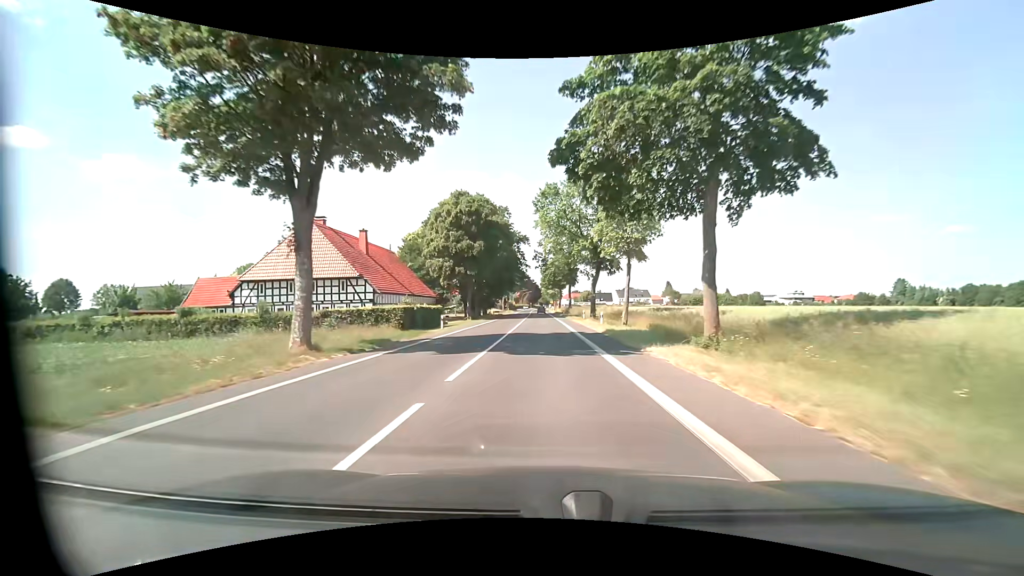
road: tertiary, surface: asphalt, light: Day
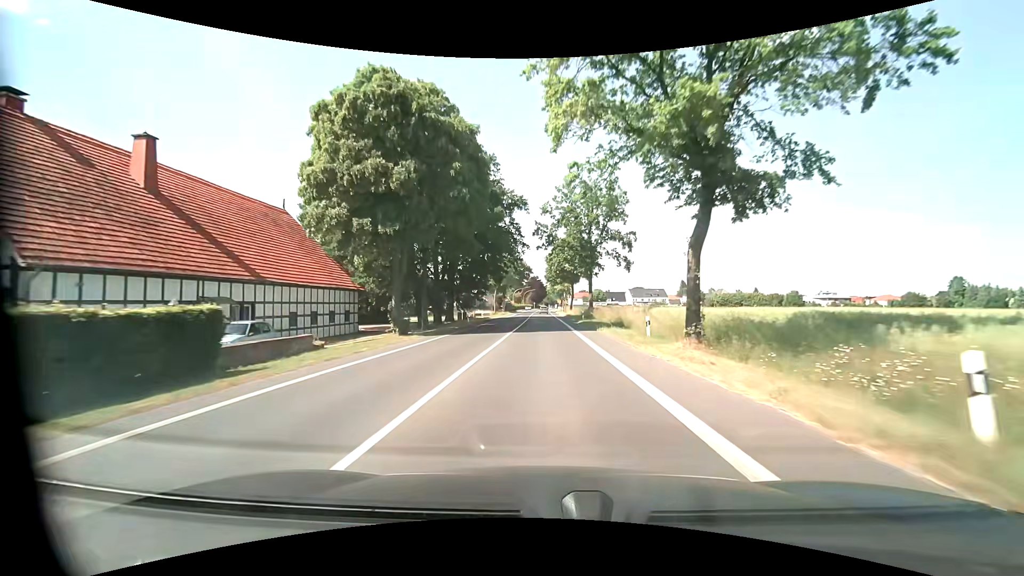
(-0.1, +31.7) m; -1°
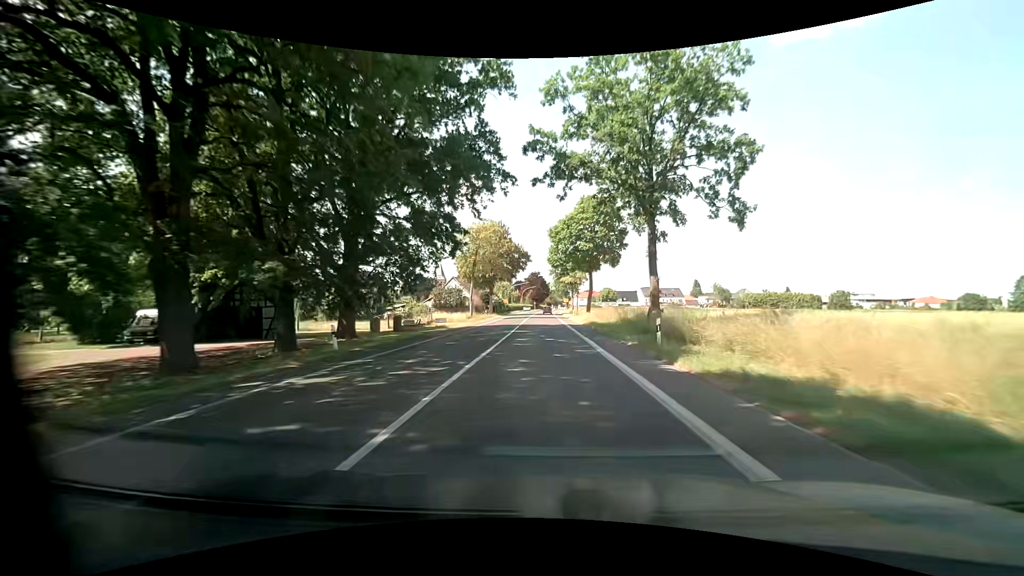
(+0.1, +32.0) m; 0°
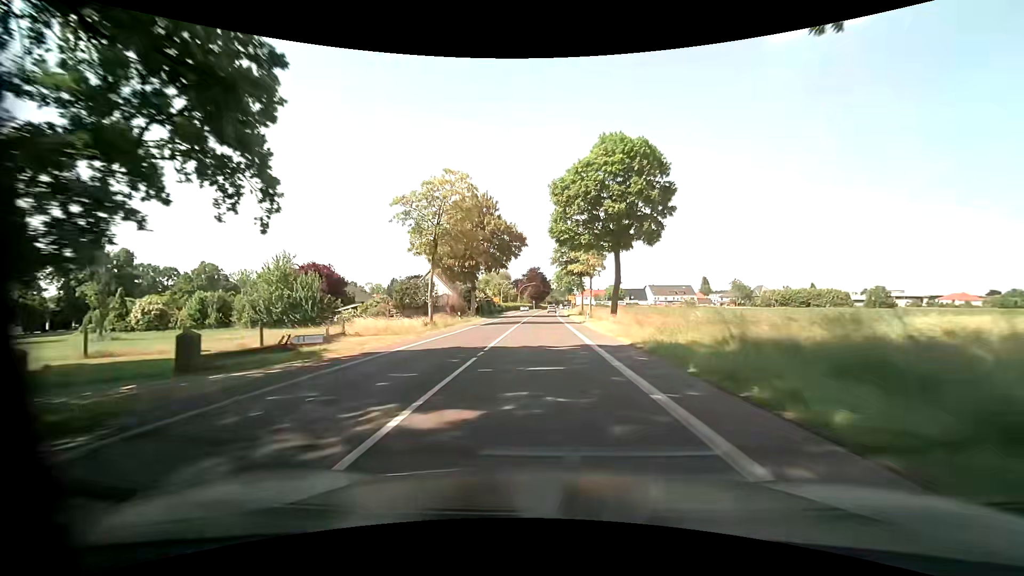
(0.0, +21.4) m; 0°
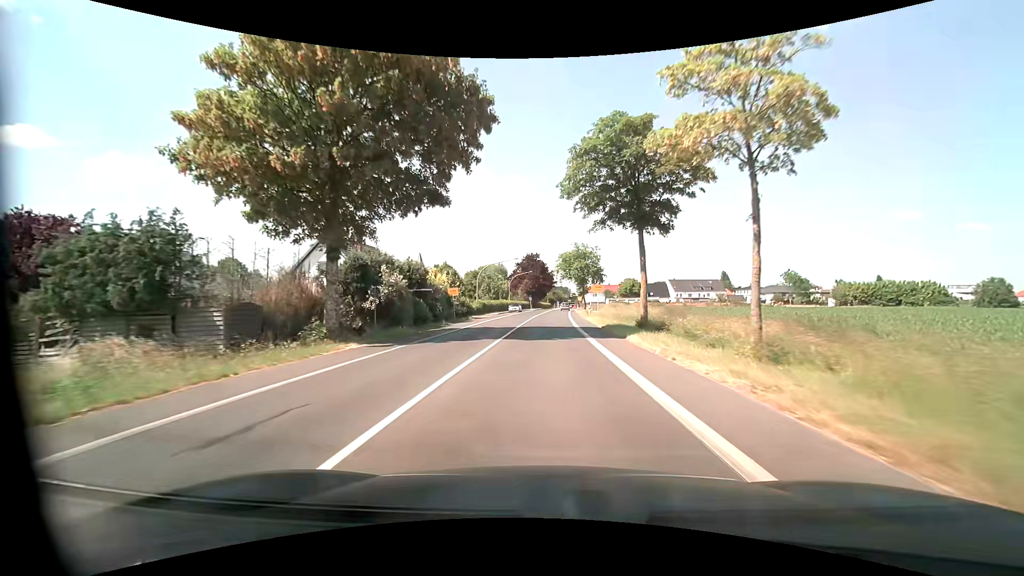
(-0.1, +41.6) m; 0°
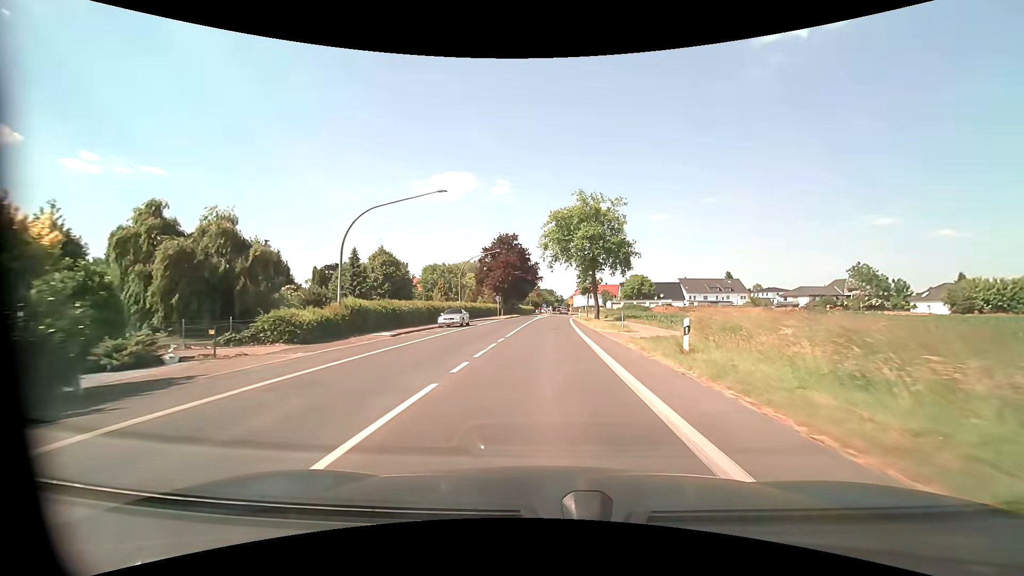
(+0.7, +43.4) m; +2°
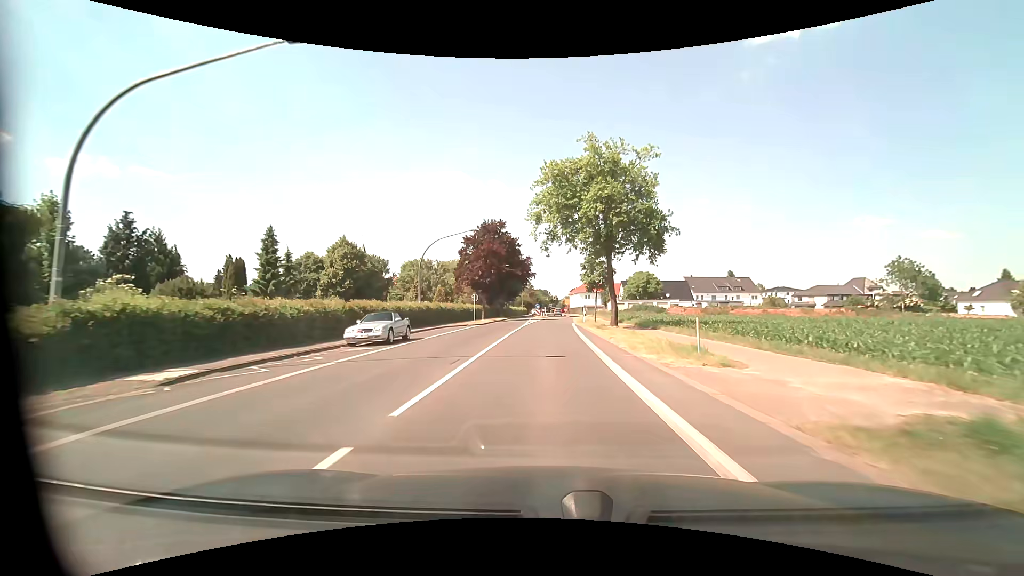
(+0.1, +15.8) m; 0°
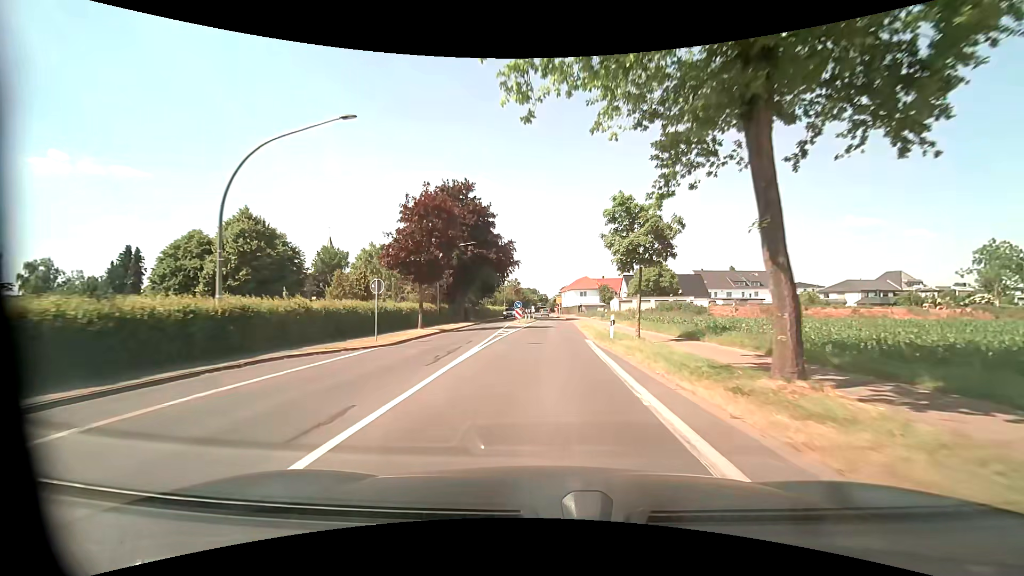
(+0.3, +24.2) m; +1°
(0, +10) (0, +20) (0, +30) (+1, +40) (+1, +50) (+1, +60) (0, +70) (0, +80) (0, +90) (0, +100) m
